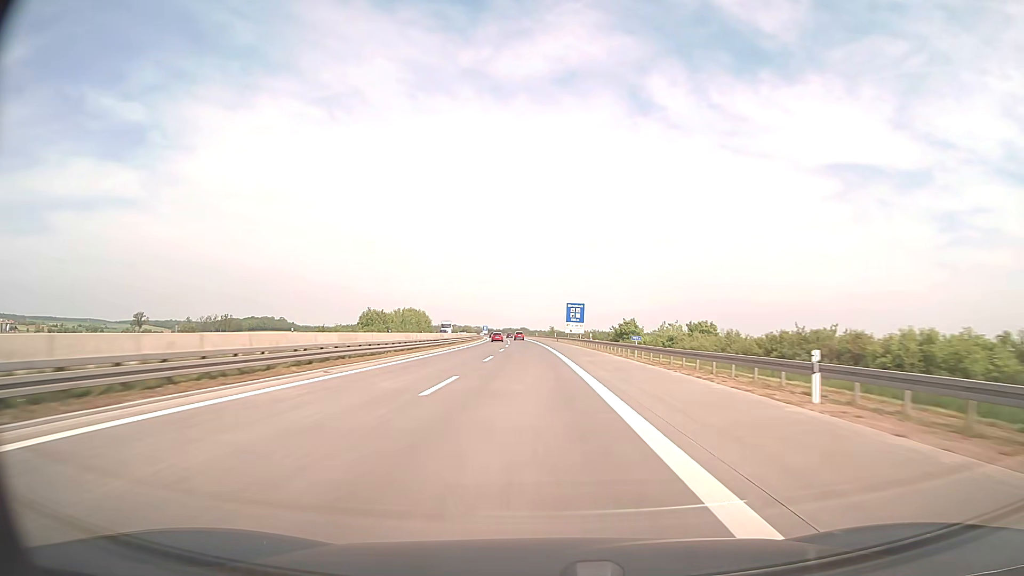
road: motorway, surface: asphalt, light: Day
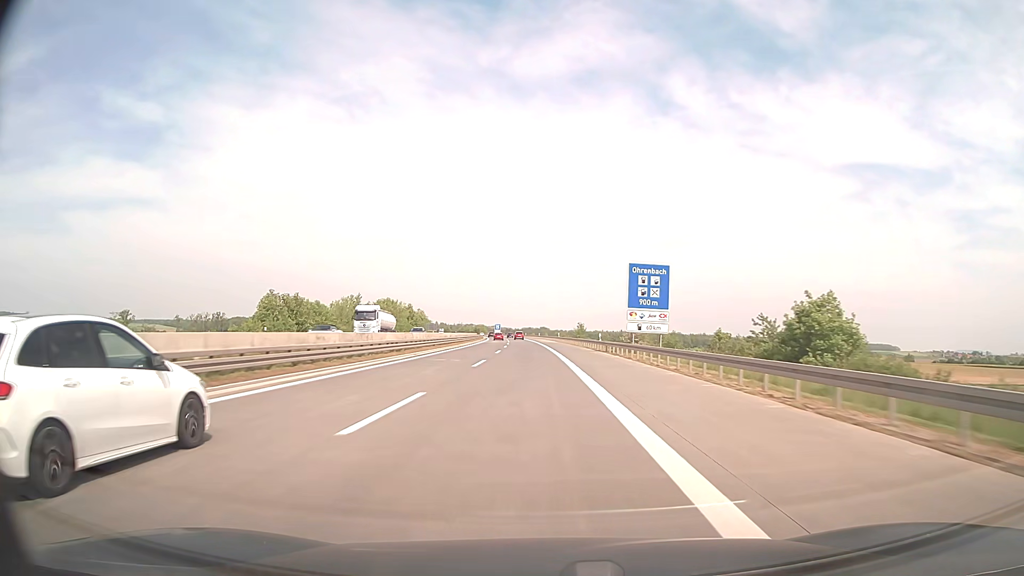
(-0.8, +59.6) m; -2°
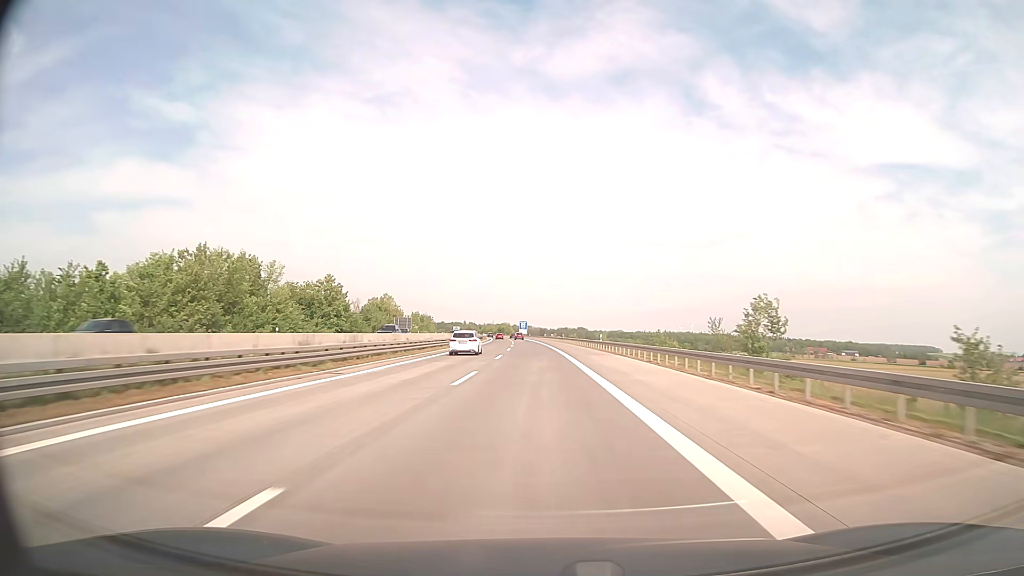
(-2.8, +99.2) m; -3°
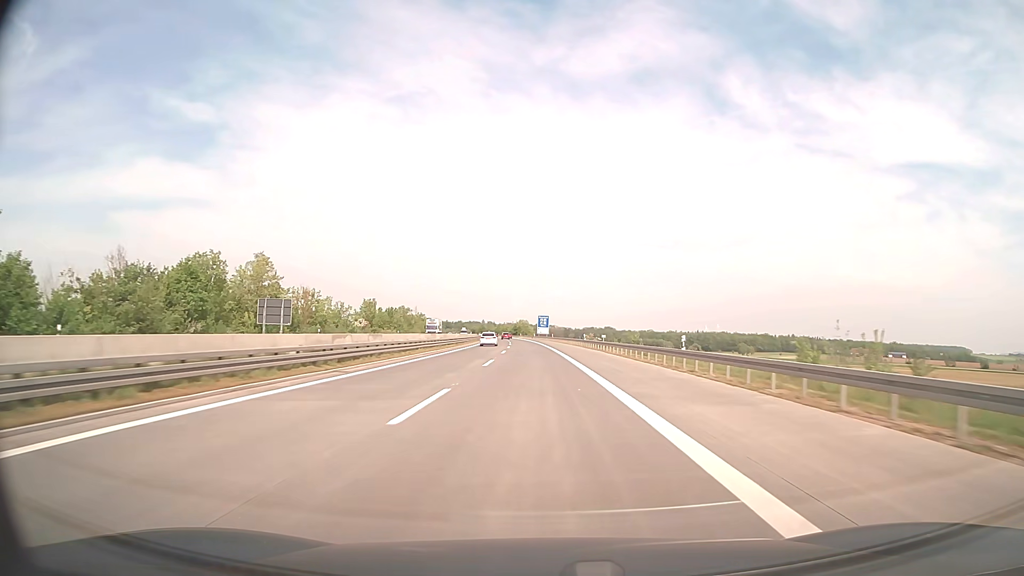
(-1.4, +79.5) m; -2°
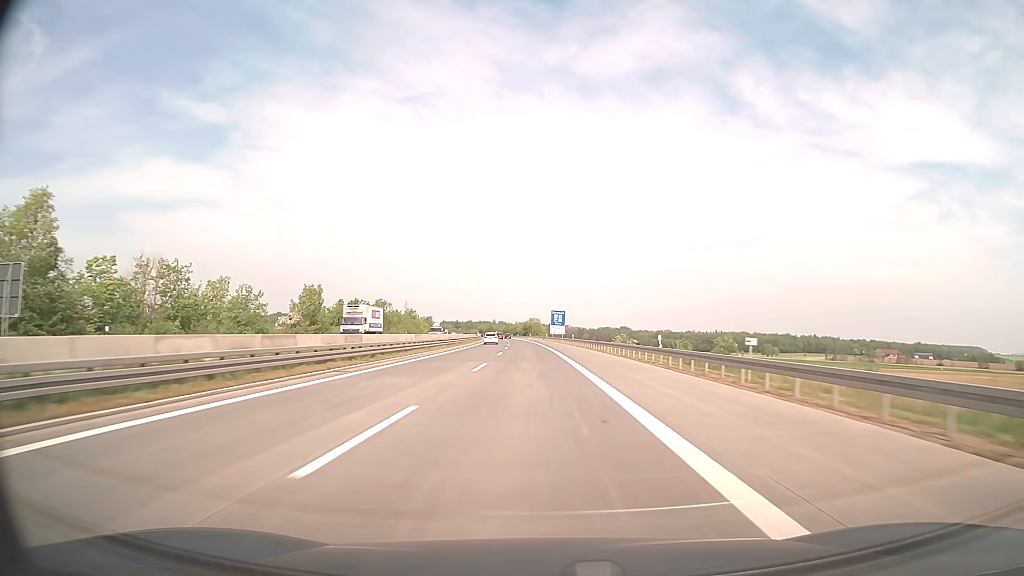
(-0.4, +39.7) m; -1°
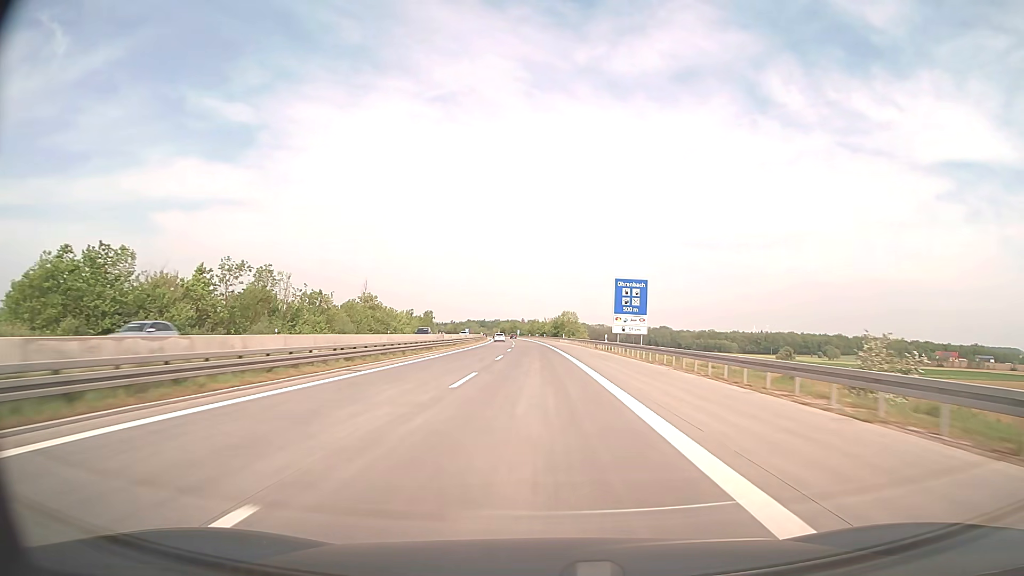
(-1.8, +79.4) m; -3°
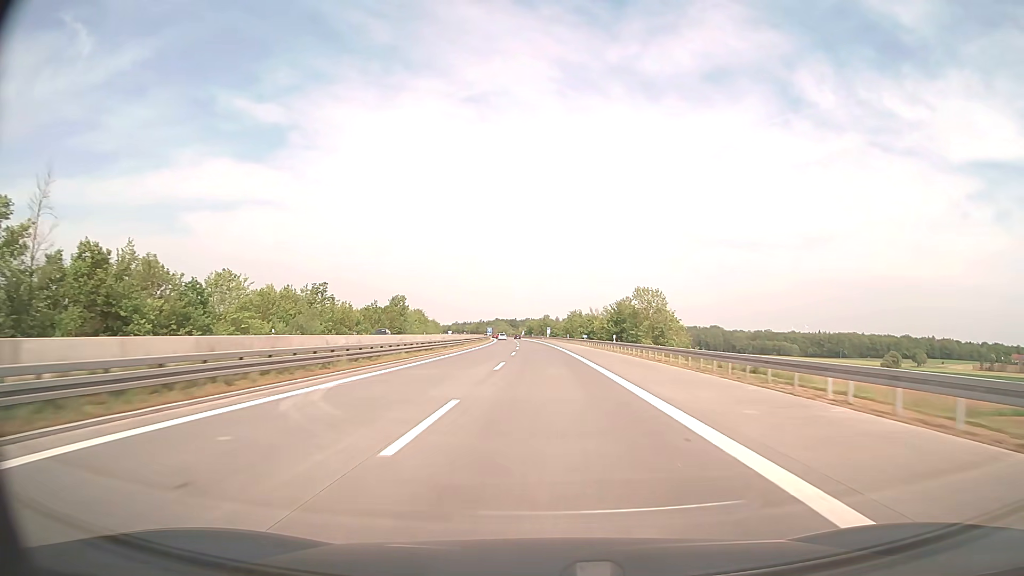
(-2.6, +99.3) m; -3°
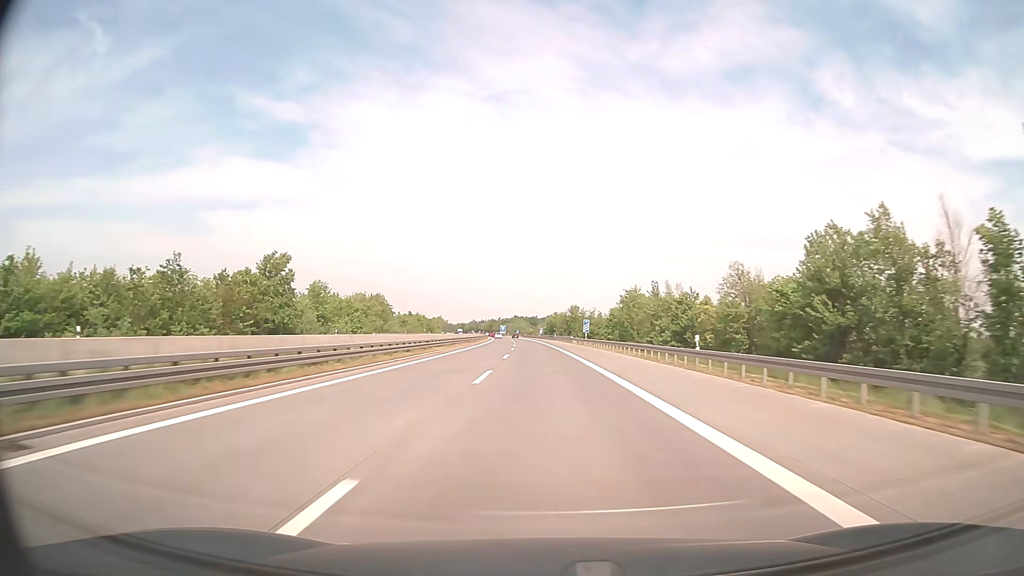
(-1.2, +79.5) m; -2°
(0, +10) (0, +20) (0, +30) (0, +40) (-1, +50) (-1, +60) (-1, +70) (-1, +80) (-2, +90) (-2, +100) m
